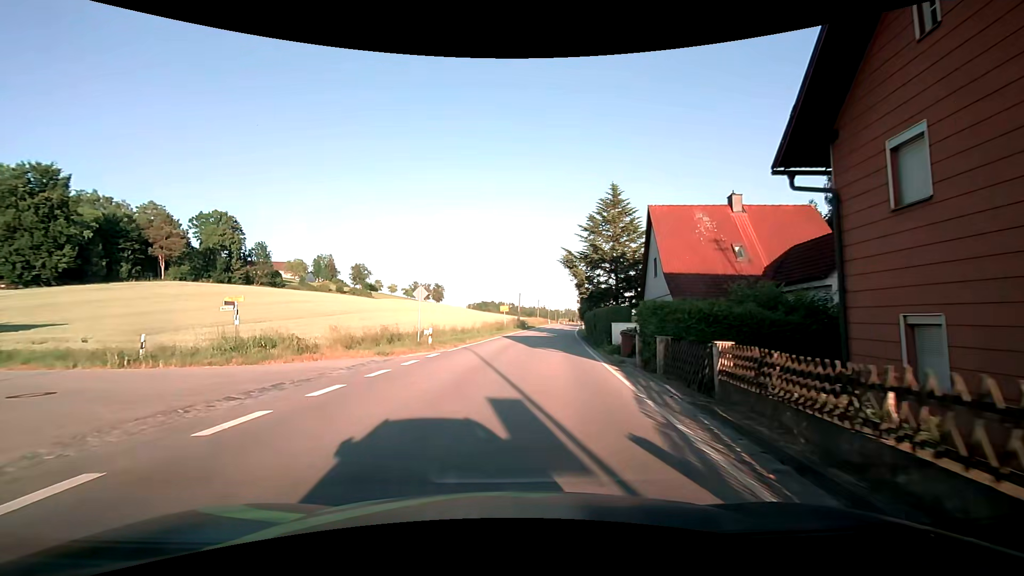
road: secondary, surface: asphalt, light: Day
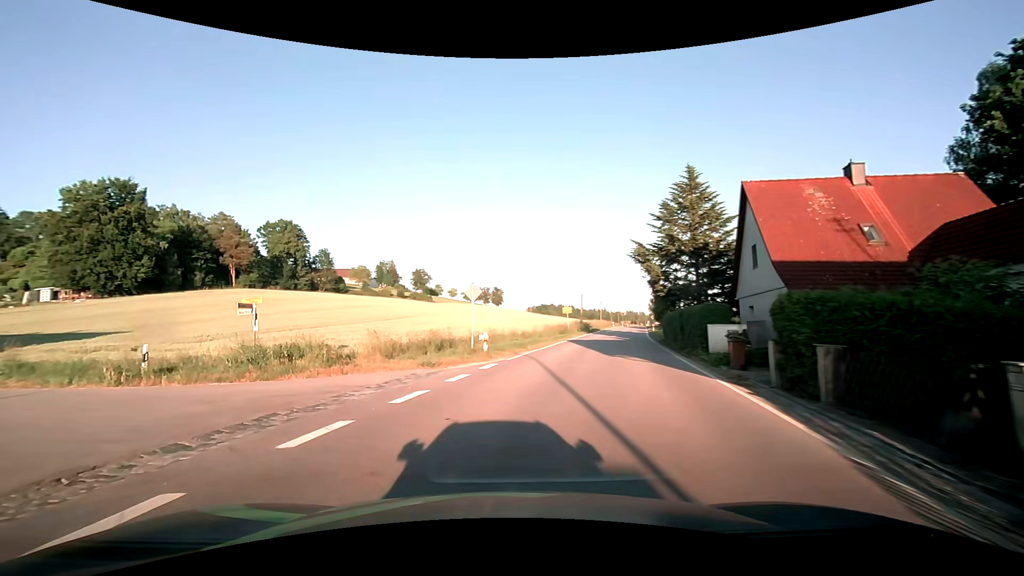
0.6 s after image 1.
(-0.2, +3.9) m; -7°
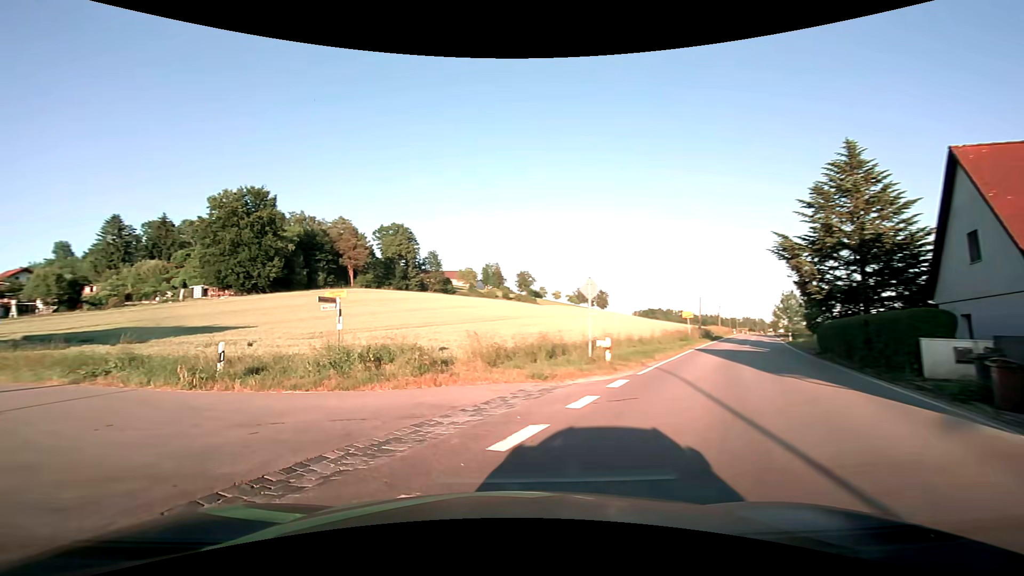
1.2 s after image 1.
(-0.3, +3.4) m; -12°
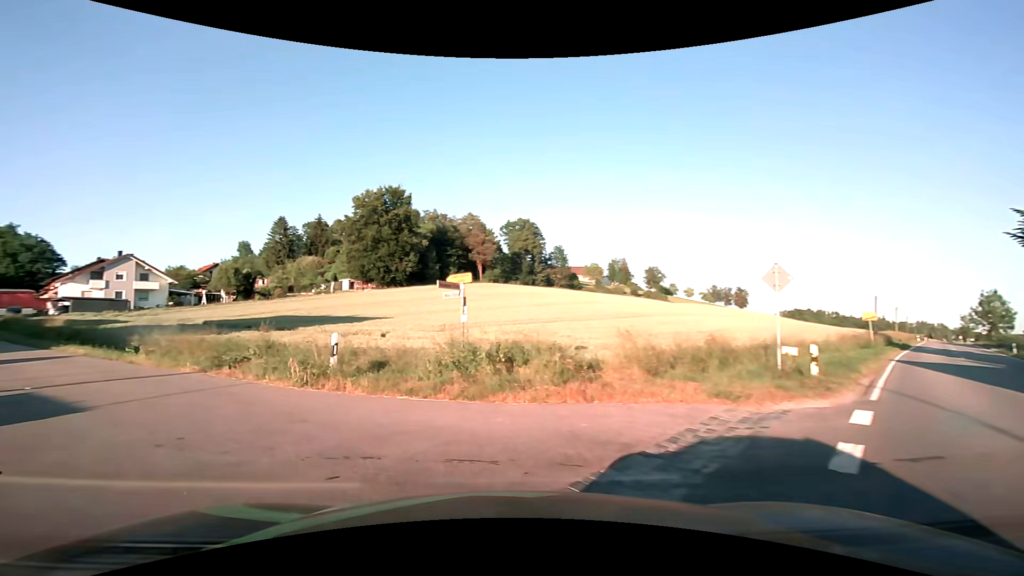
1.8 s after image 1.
(-0.4, +3.0) m; -14°
